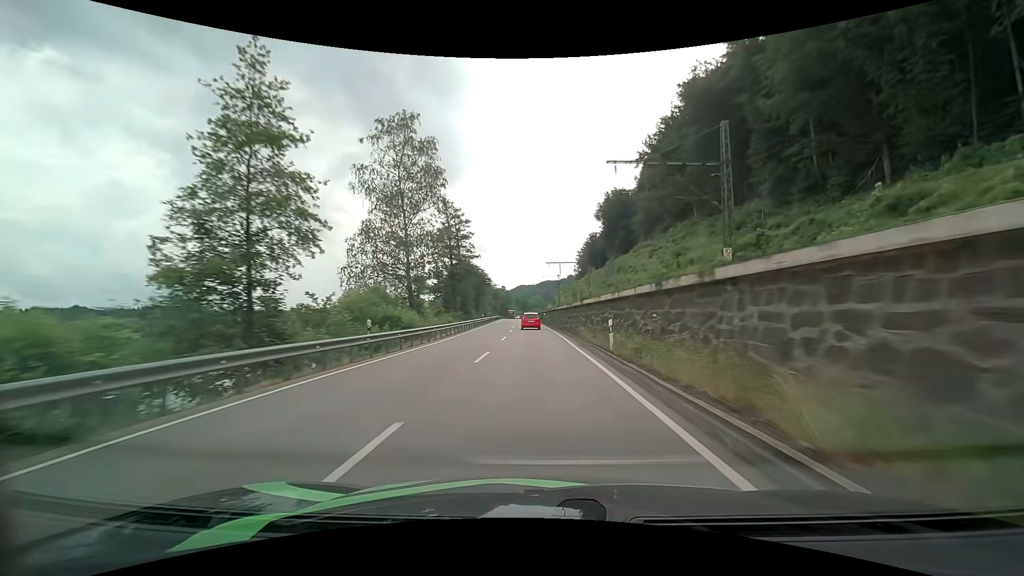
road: primary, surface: asphalt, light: Day
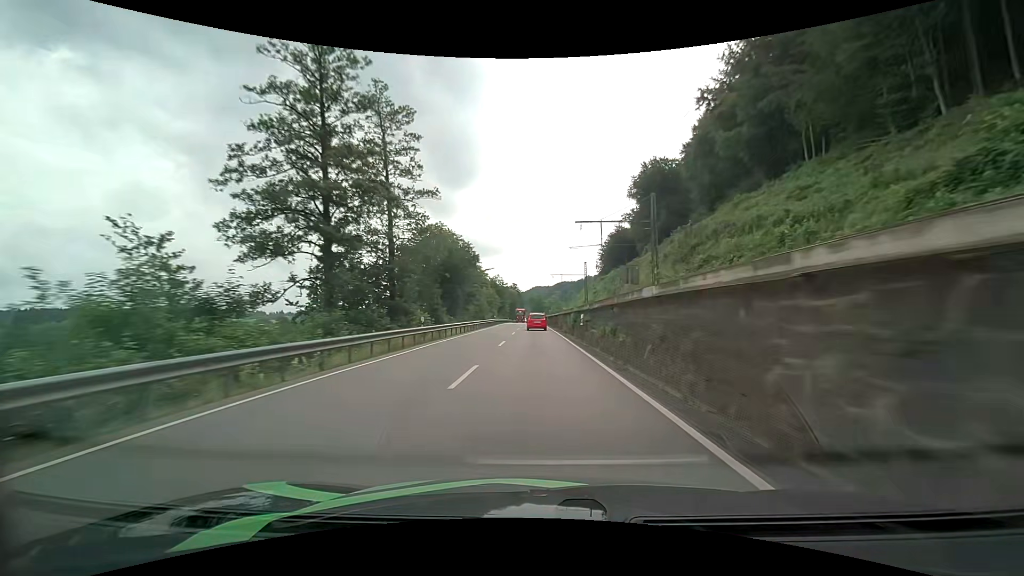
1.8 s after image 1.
(-0.6, +40.8) m; -2°
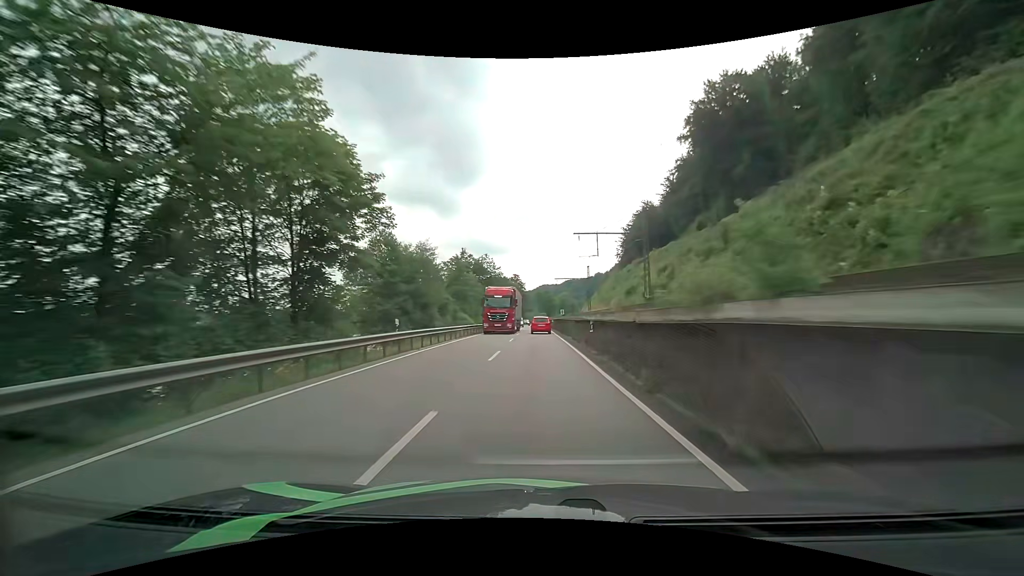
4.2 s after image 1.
(-0.2, +53.8) m; 0°
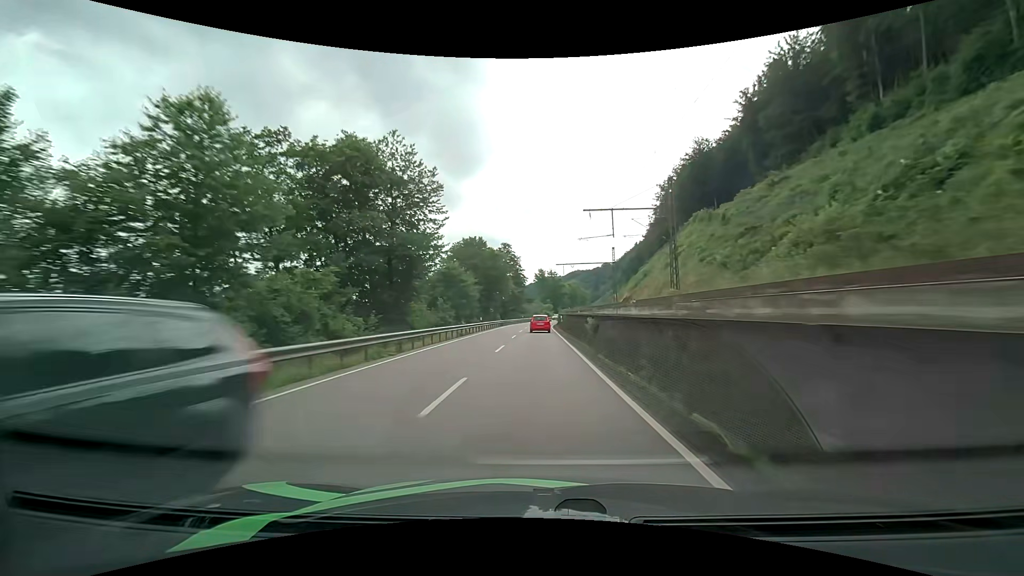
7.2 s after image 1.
(-0.3, +67.8) m; 0°
(0, +10) (0, +20) (0, +30) (0, +40) (0, +50) (0, +60) (0, +70) (+1, +80) (+2, +90) (+2, +100) m
